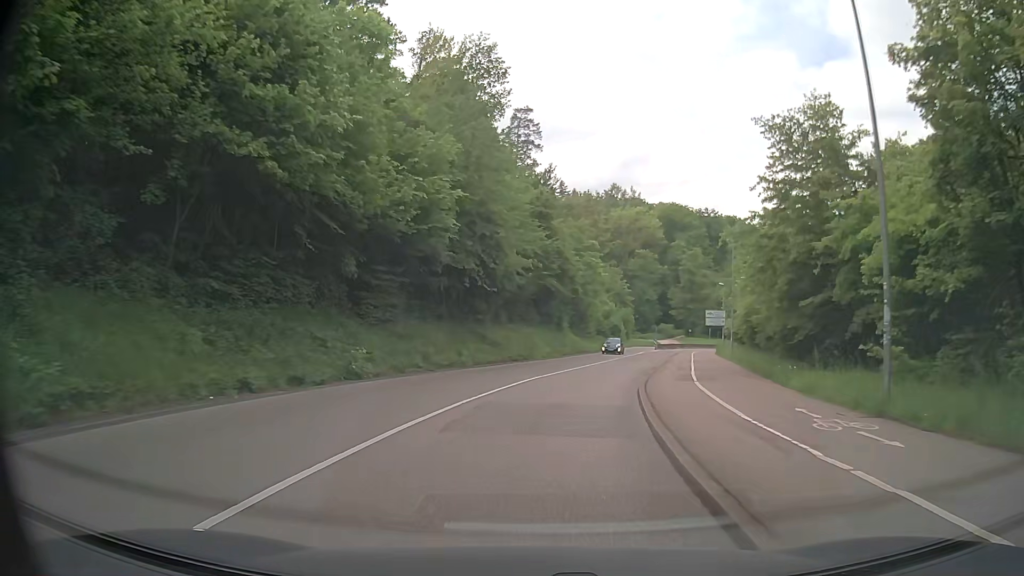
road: secondary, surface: asphalt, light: Day
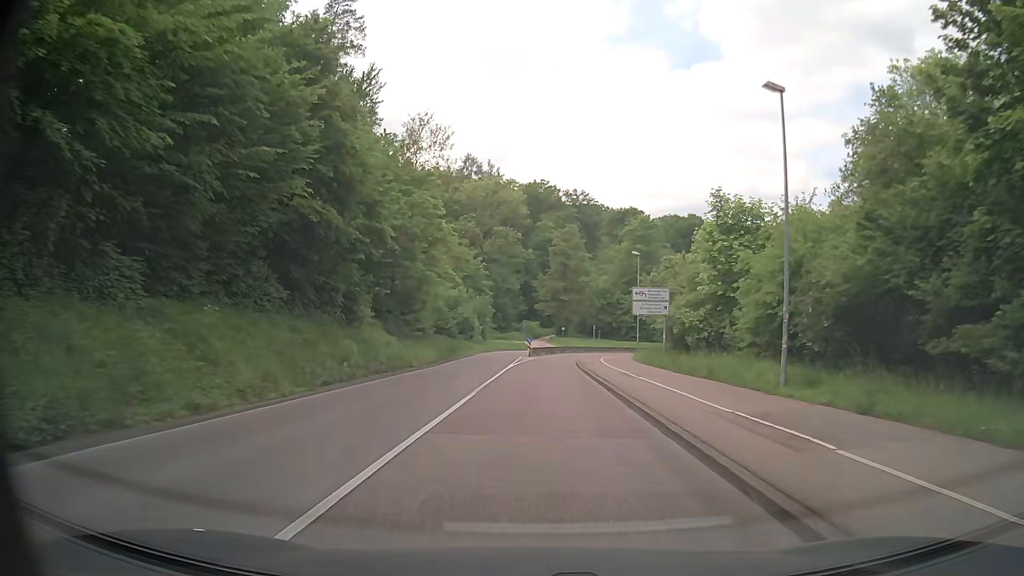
(+3.6, +30.0) m; +12°
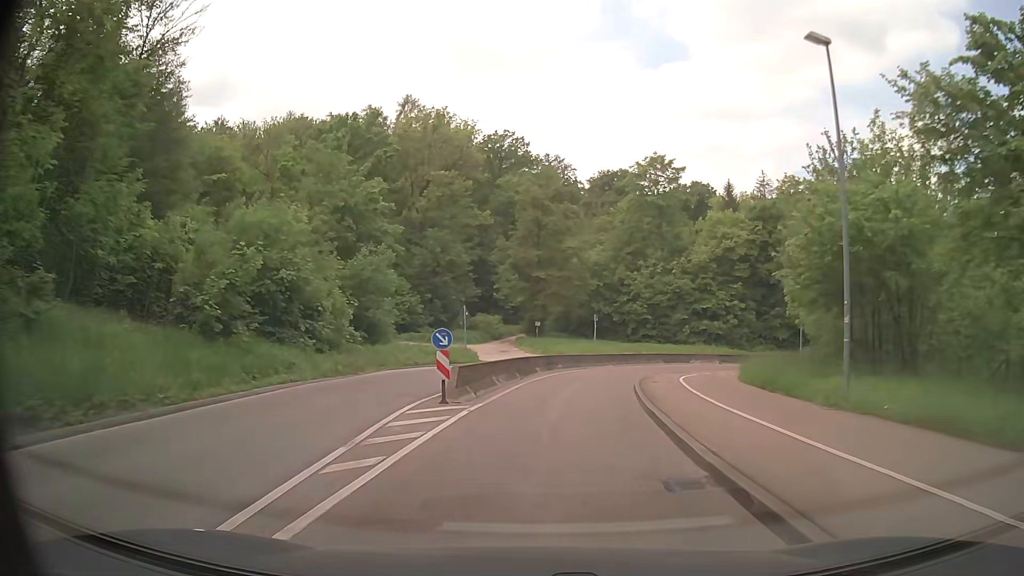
(+1.1, +38.5) m; +3°
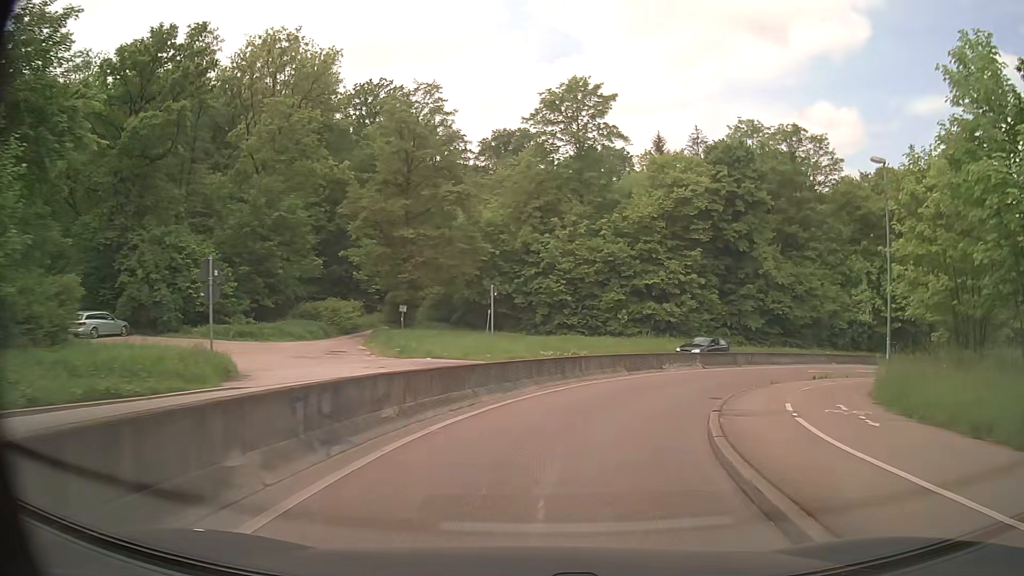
(+1.4, +22.0) m; +9°
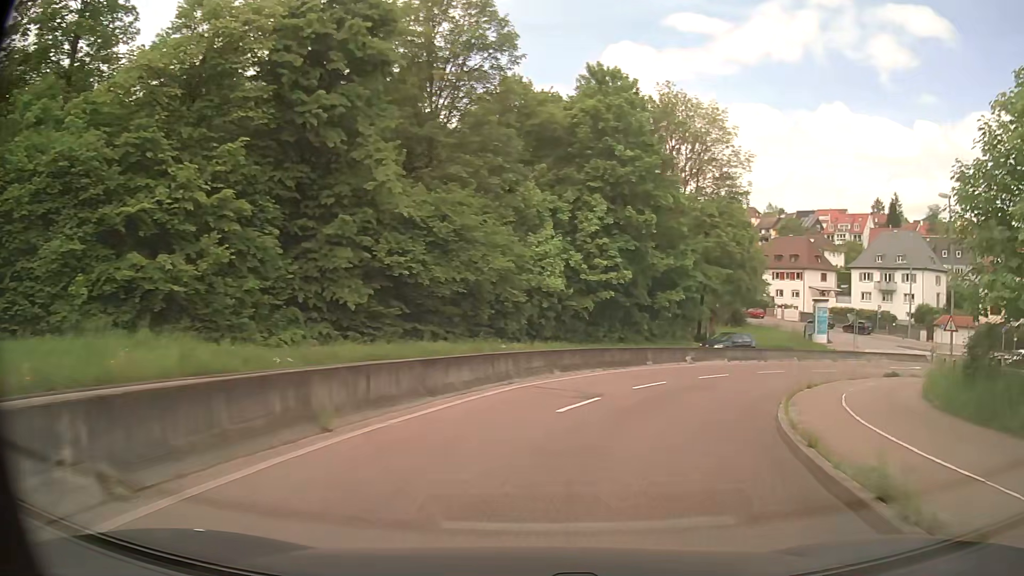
(+7.5, +25.7) m; +36°
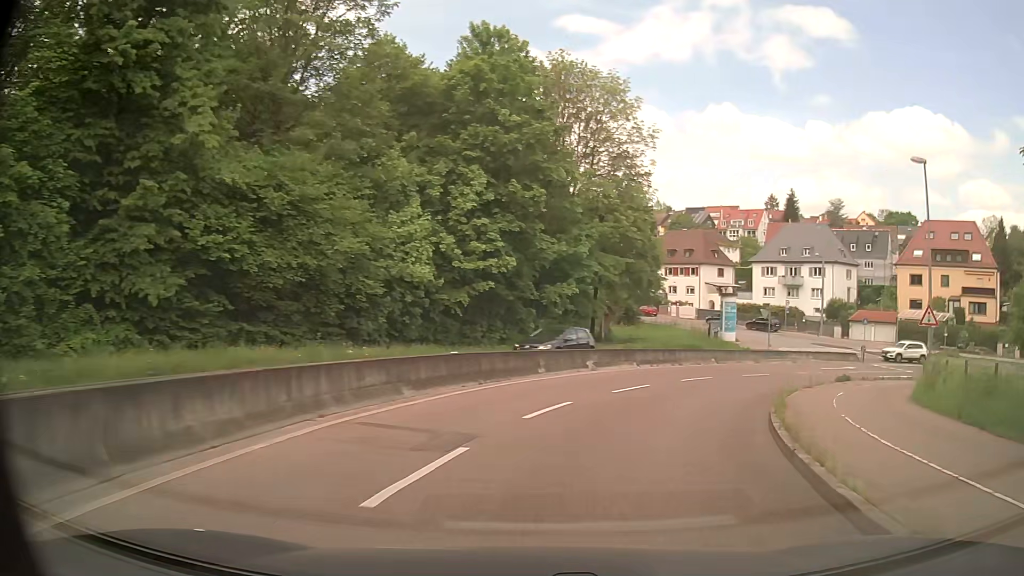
(+0.6, +6.6) m; +10°
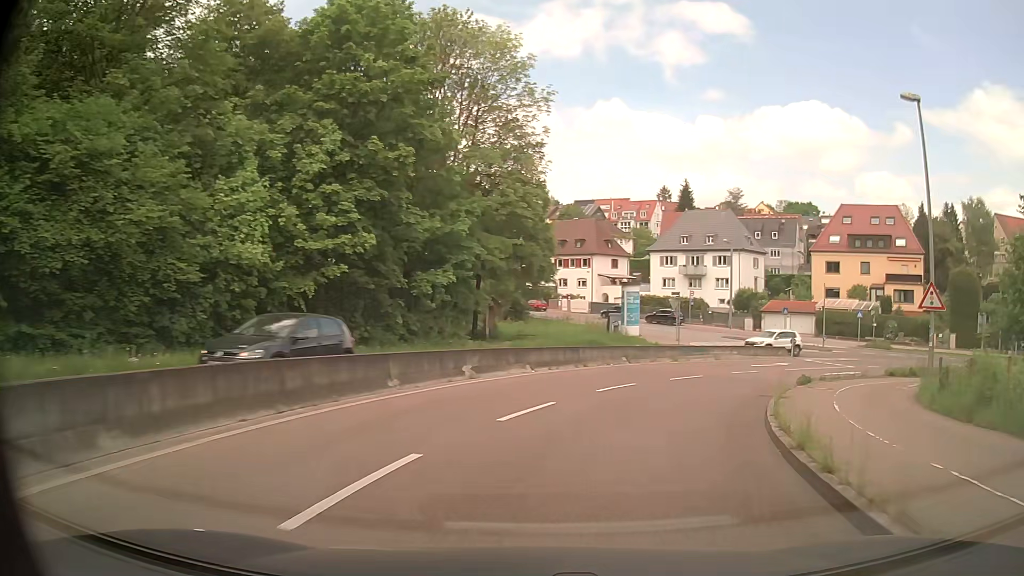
(+0.5, +6.6) m; +9°
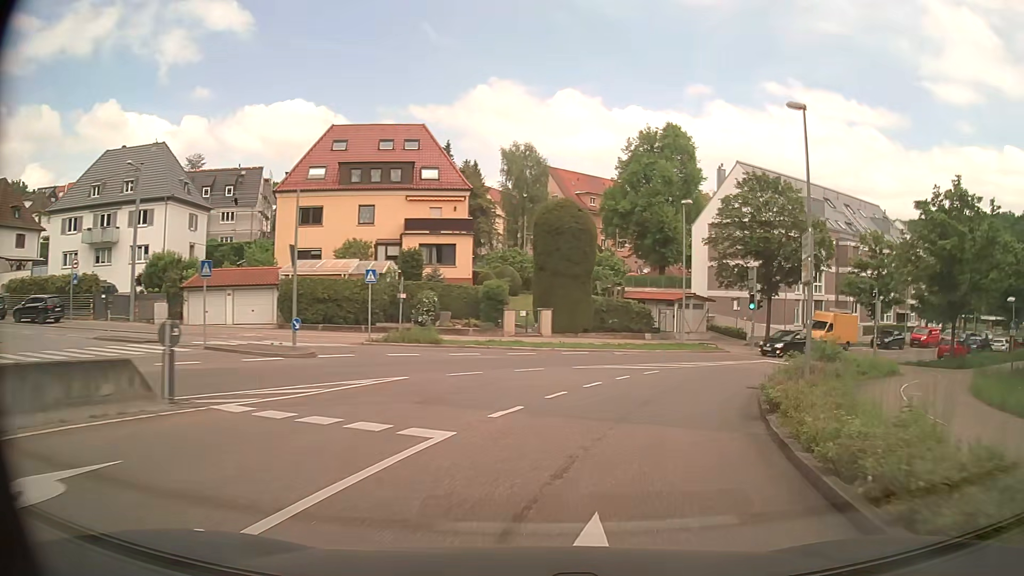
(+12.4, +29.0) m; +46°
